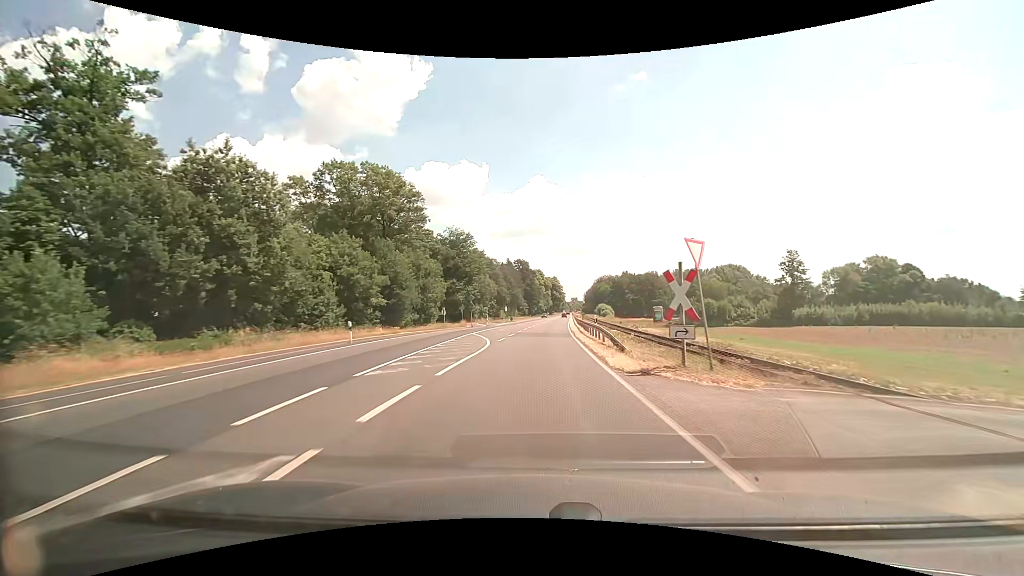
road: primary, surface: asphalt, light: Day
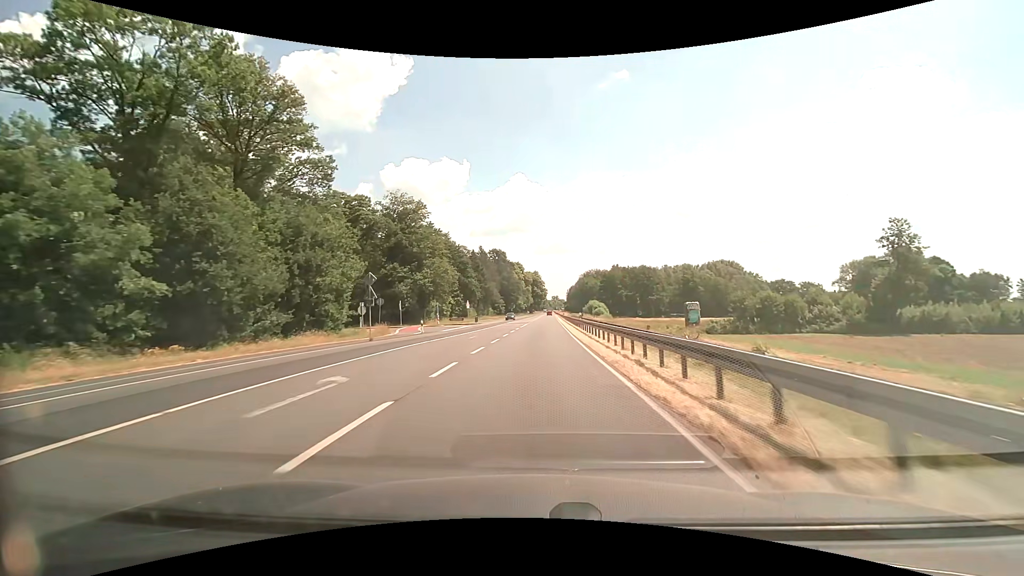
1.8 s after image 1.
(+0.7, +32.5) m; +2°
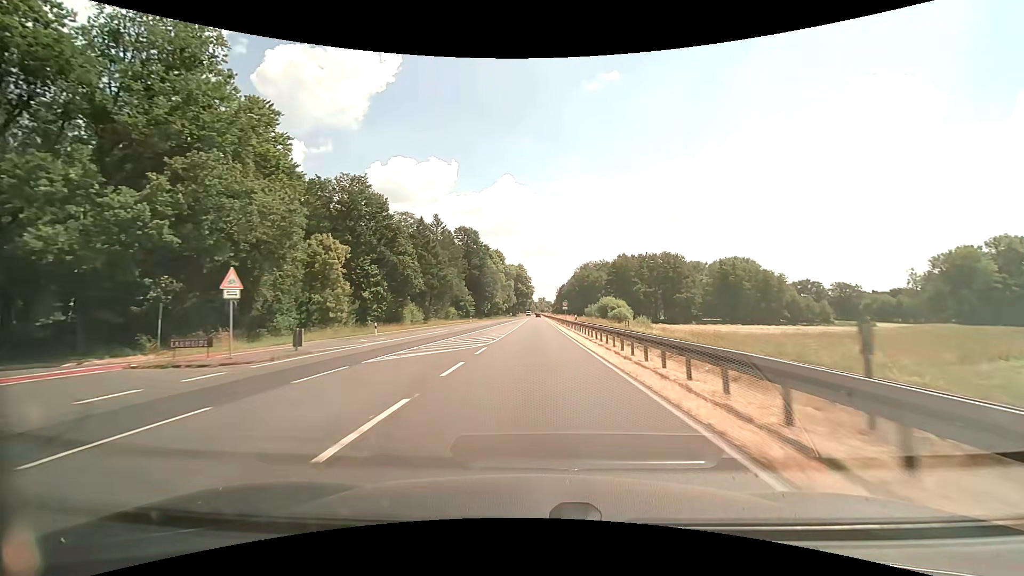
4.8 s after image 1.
(+0.9, +54.0) m; +2°
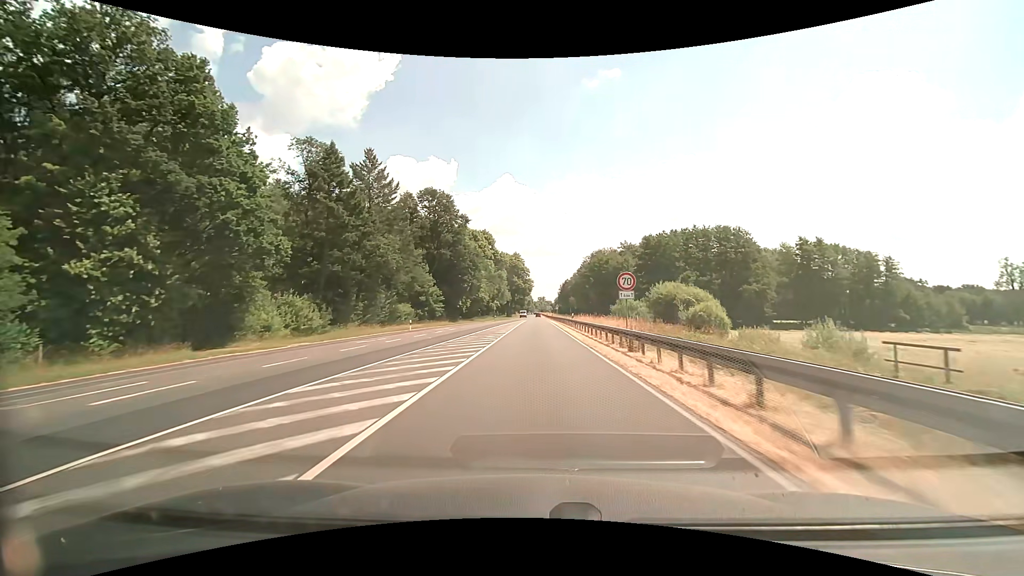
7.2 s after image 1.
(+0.1, +43.2) m; 0°
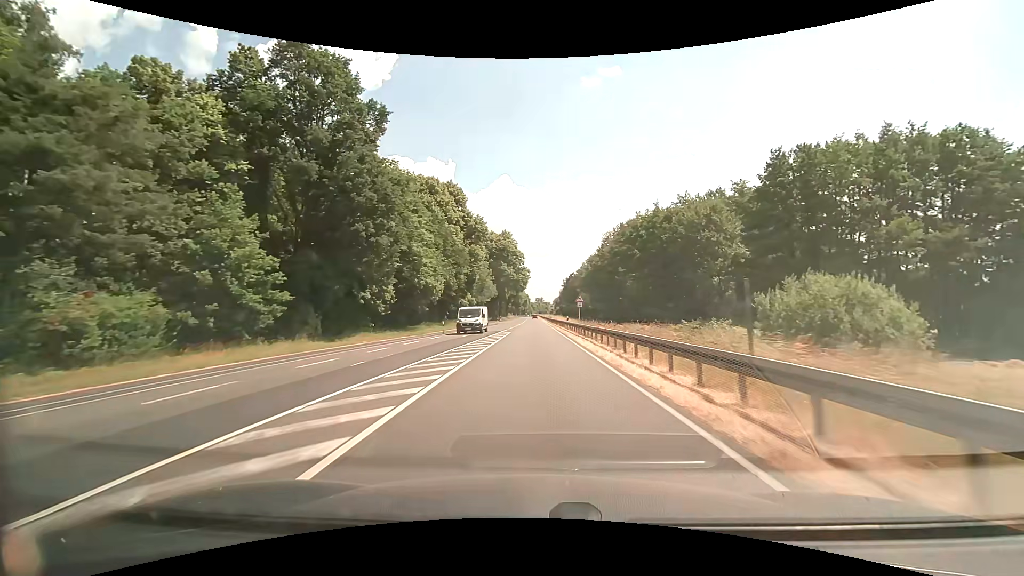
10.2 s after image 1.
(+0.1, +53.9) m; 0°
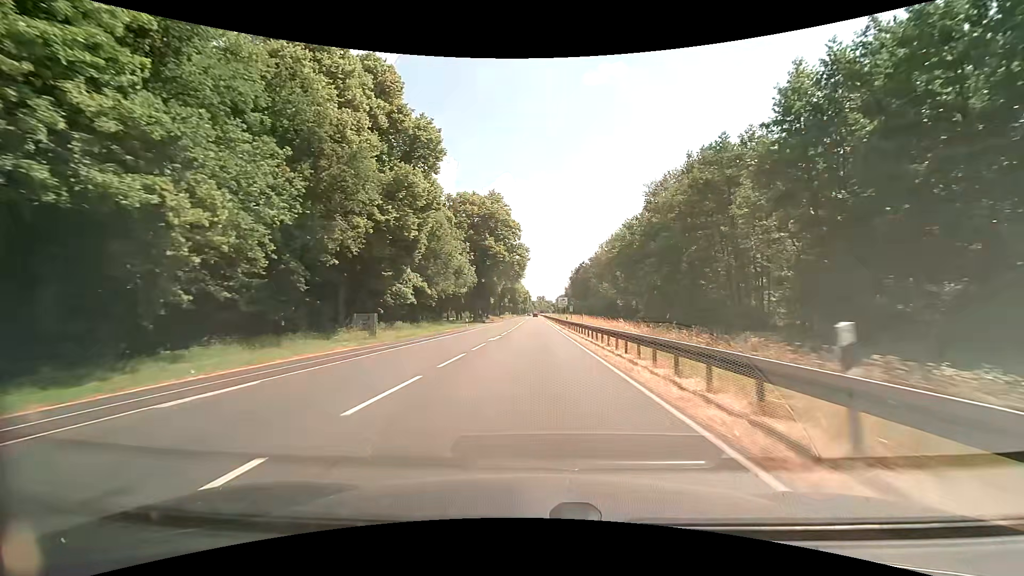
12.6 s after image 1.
(0.0, +43.0) m; 0°
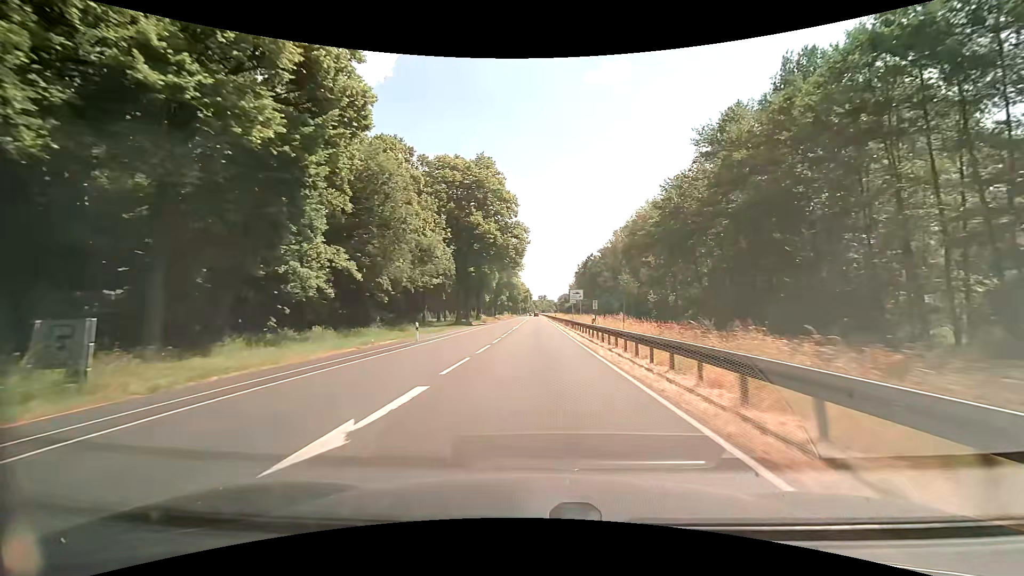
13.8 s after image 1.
(0.0, +21.5) m; 0°
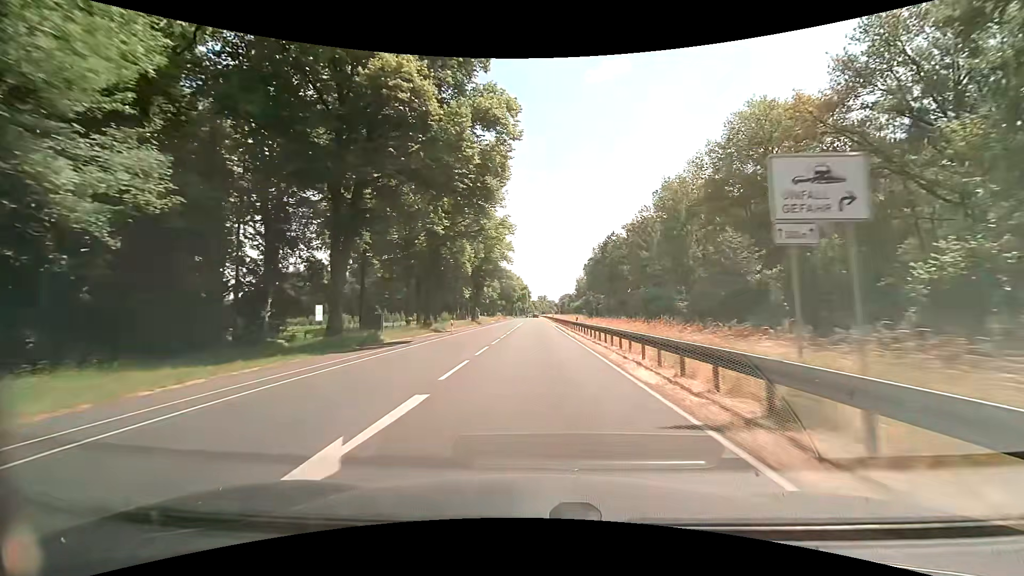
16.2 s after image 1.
(0.0, +43.0) m; 0°
(0, +10) (0, +20) (0, +30) (0, +40) (0, +50) (0, +60) (0, +70) (0, +80) (0, +90) (+1, +100) m
